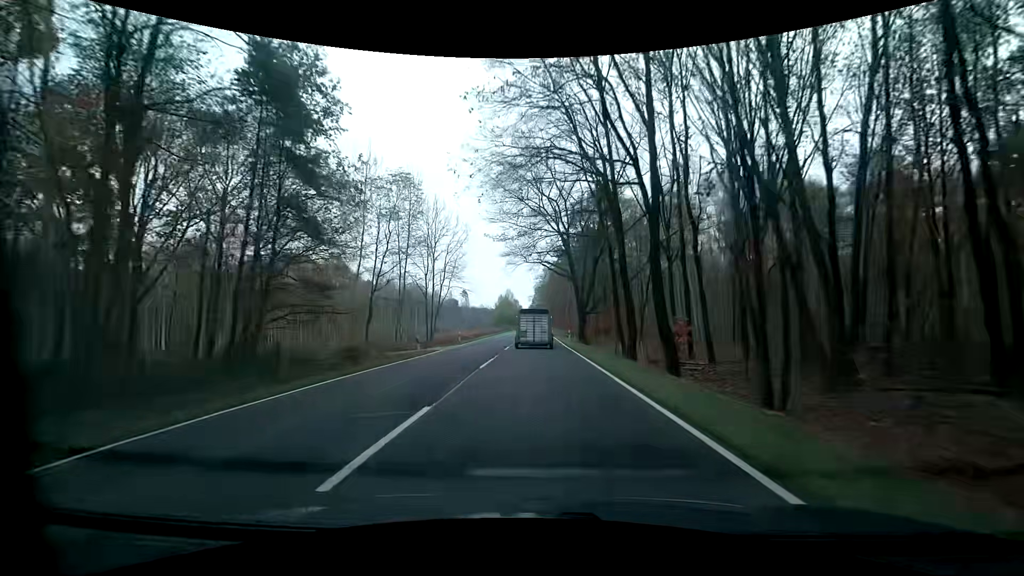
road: primary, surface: asphalt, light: Day
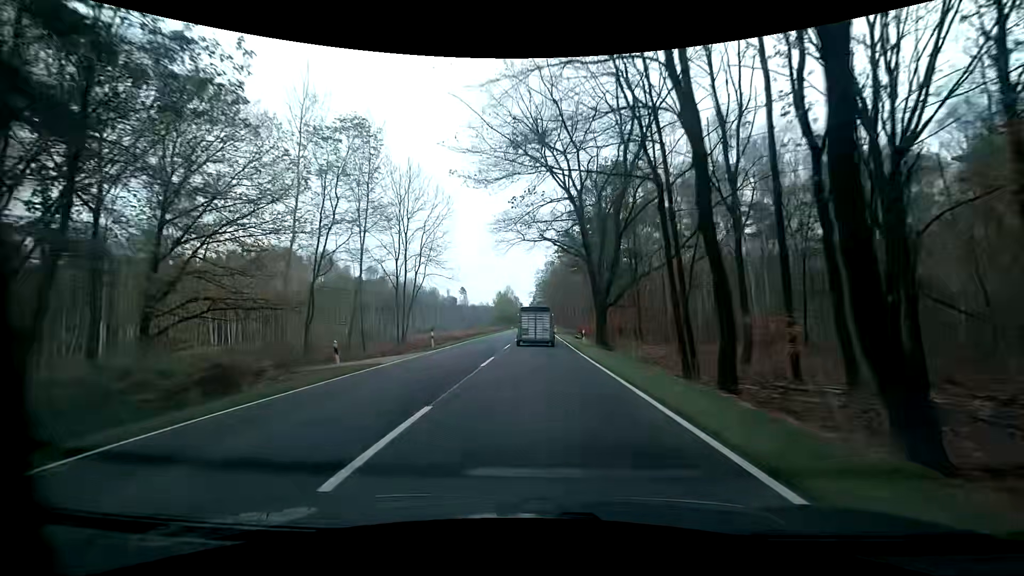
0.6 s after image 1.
(0.0, +11.9) m; 0°
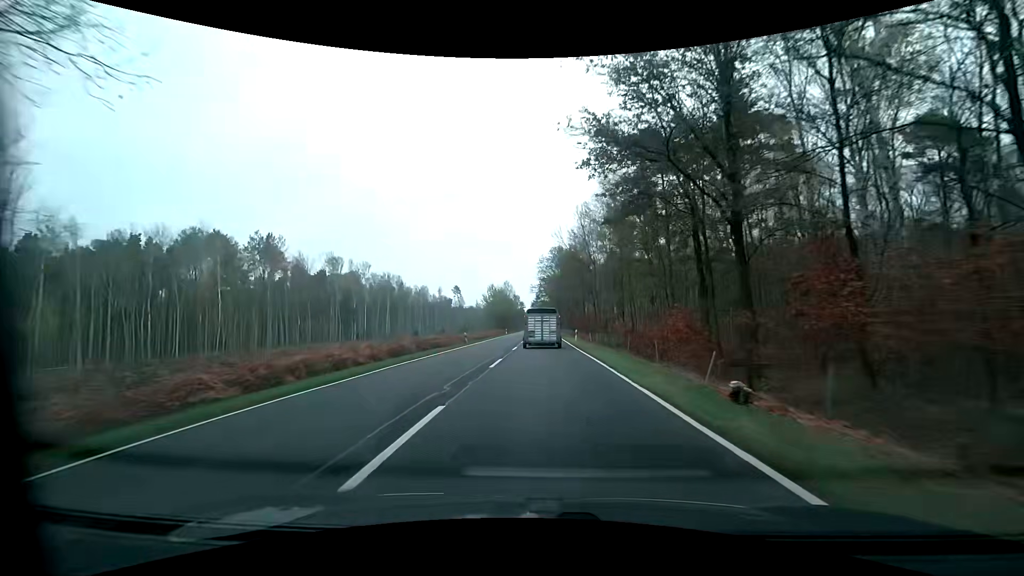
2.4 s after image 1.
(0.0, +35.9) m; 0°
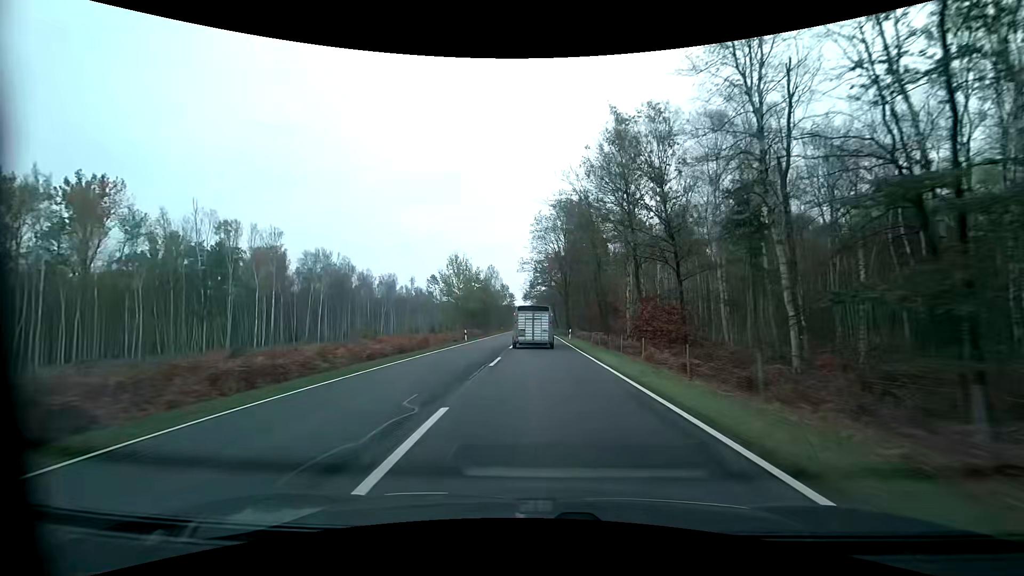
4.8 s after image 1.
(-0.1, +48.2) m; 0°
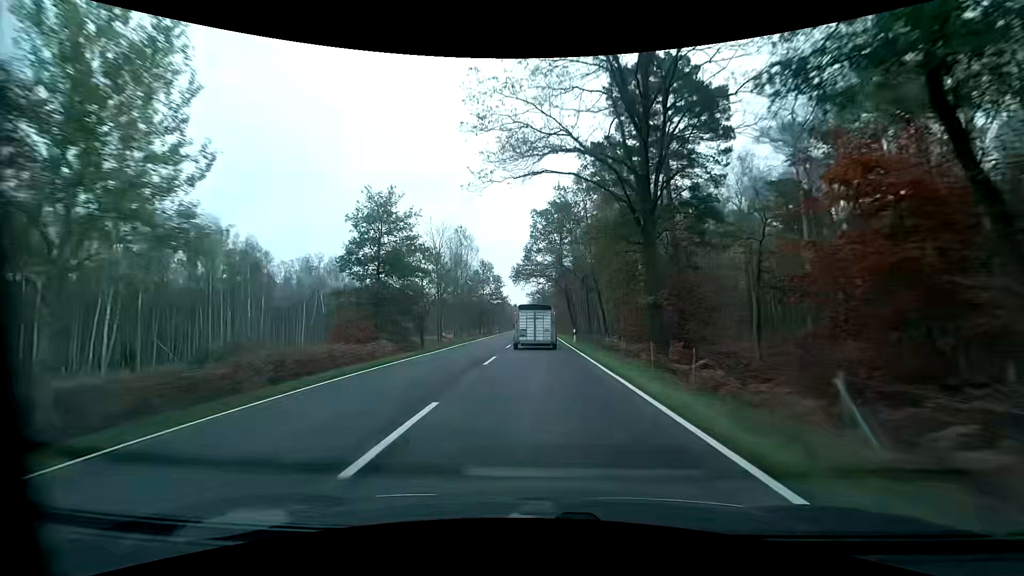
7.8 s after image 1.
(+0.1, +59.4) m; 0°
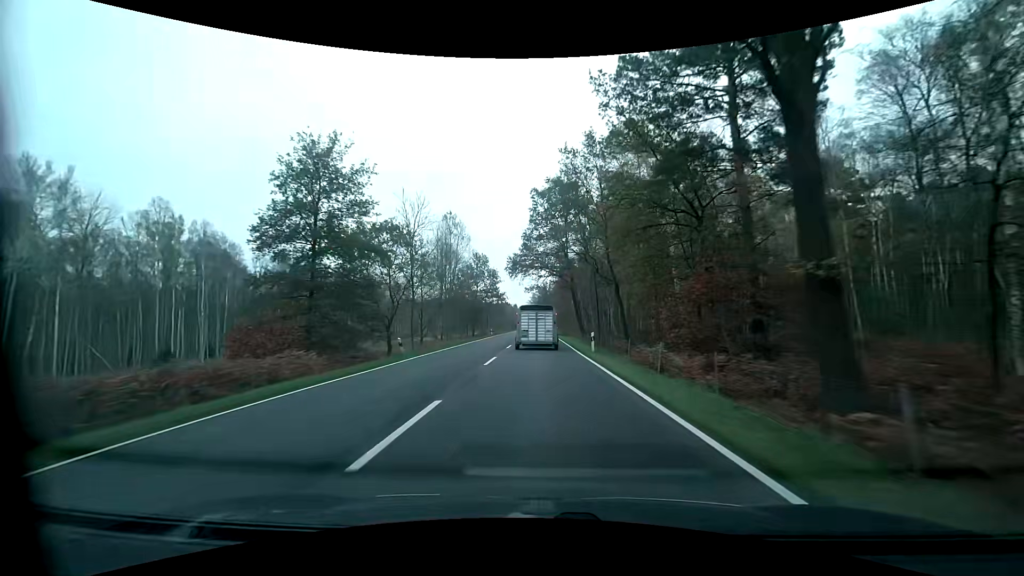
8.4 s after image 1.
(0.0, +11.9) m; 0°
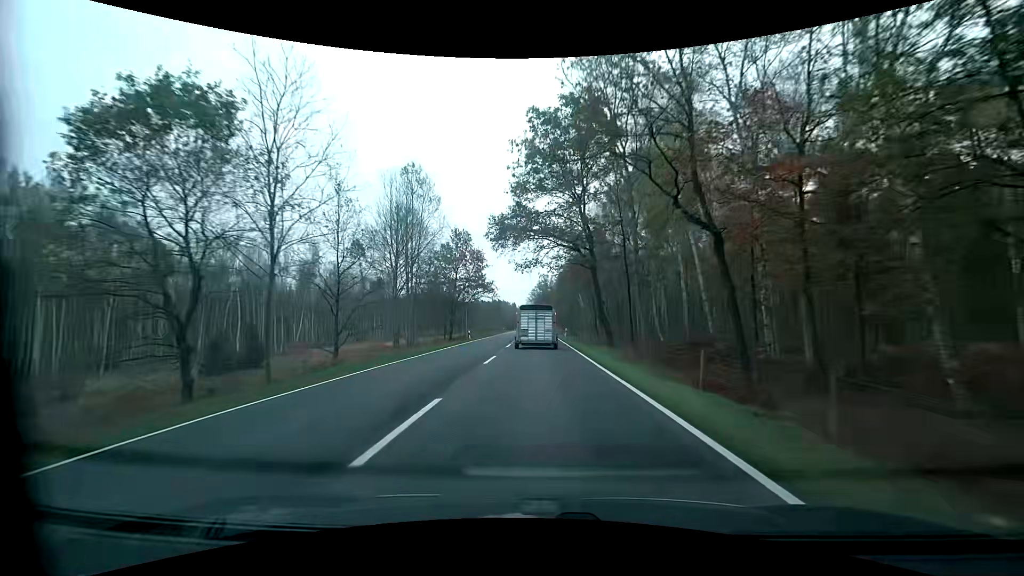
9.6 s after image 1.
(0.0, +23.8) m; 0°
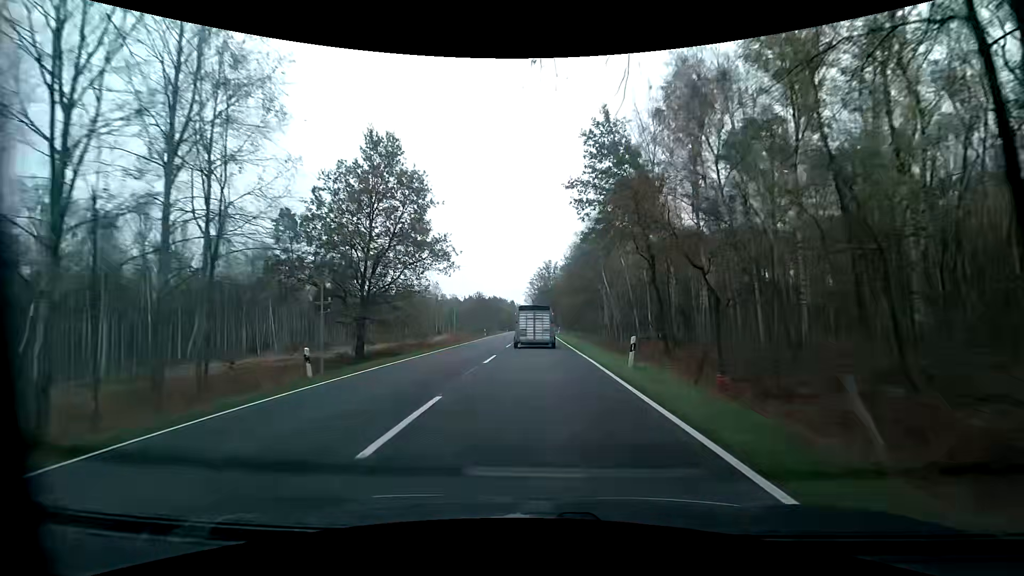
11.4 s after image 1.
(+0.1, +35.8) m; 0°
(0, +10) (0, +20) (0, +30) (0, +40) (-1, +50) (-1, +60) (-1, +70) (-1, +80) (-1, +90) (-1, +100) m
